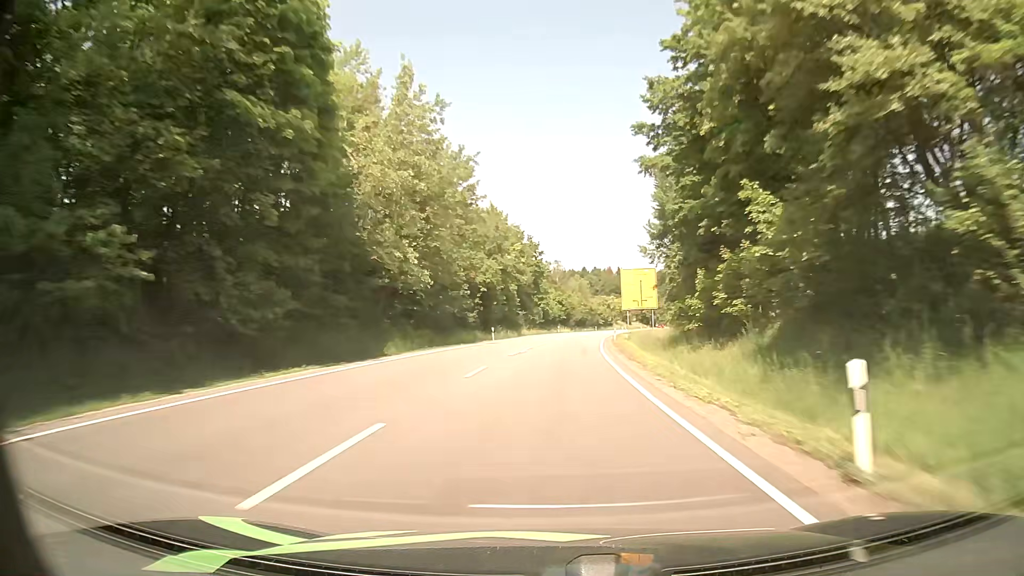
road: primary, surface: asphalt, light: Day
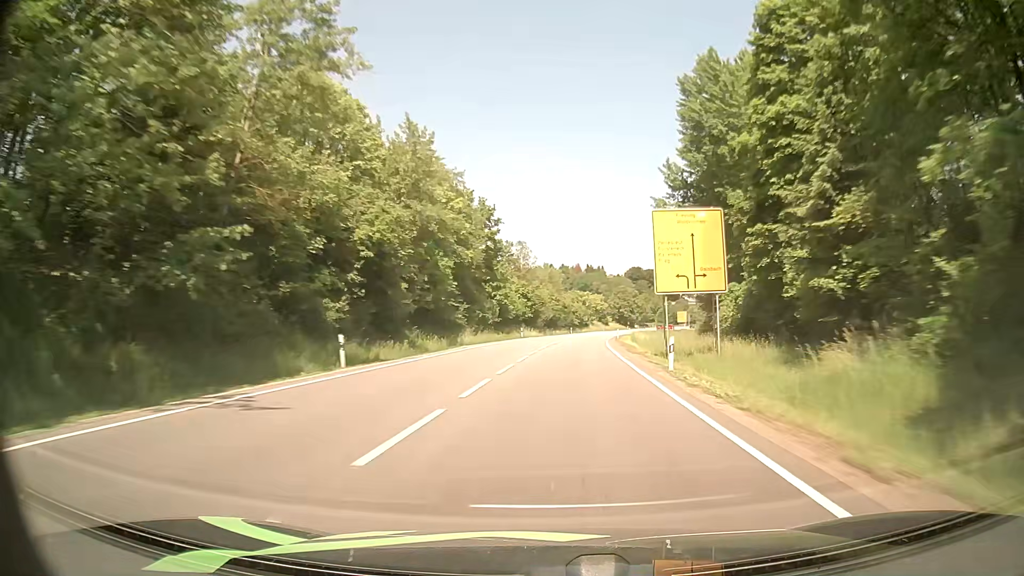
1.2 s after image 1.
(+0.7, +34.8) m; +2°
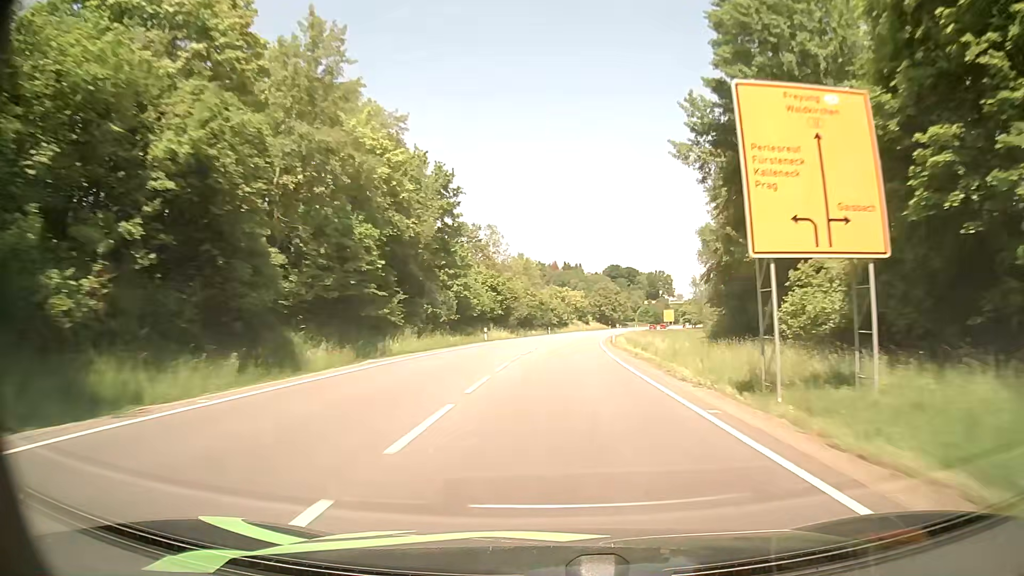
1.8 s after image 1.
(+0.4, +17.4) m; +3°
(0, +10) (0, +20) (+1, +30) (+1, +40) (+2, +50) (+3, +60) (+4, +70) (+5, +80) (+6, +90) (+7, +100) m
